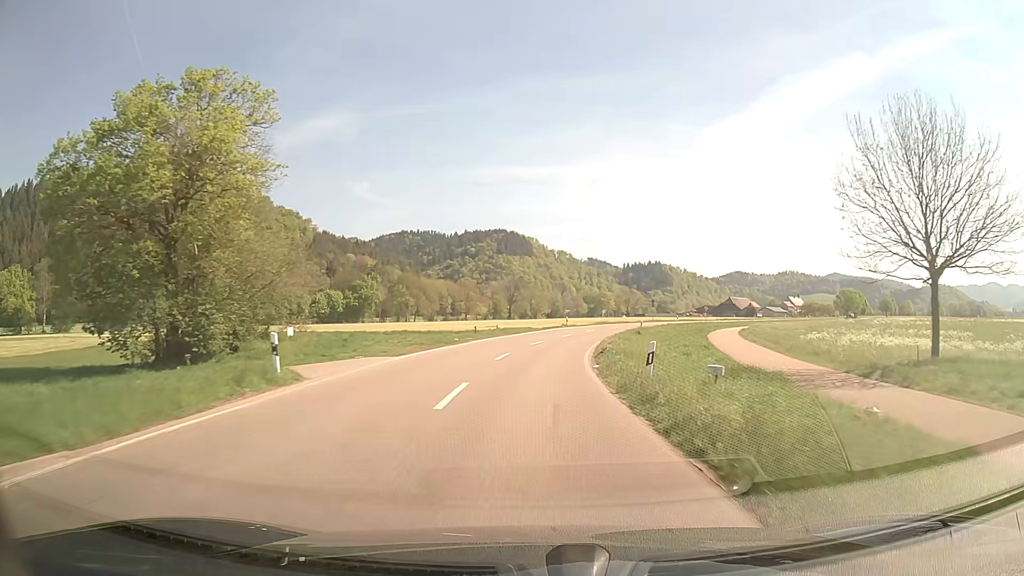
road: secondary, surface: asphalt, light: Day
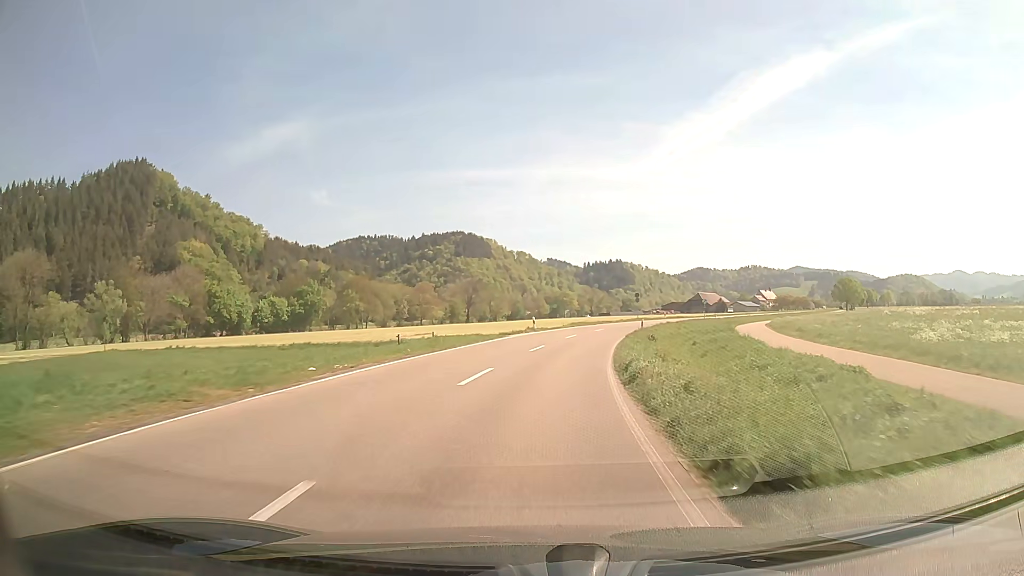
(+0.6, +20.6) m; +3°
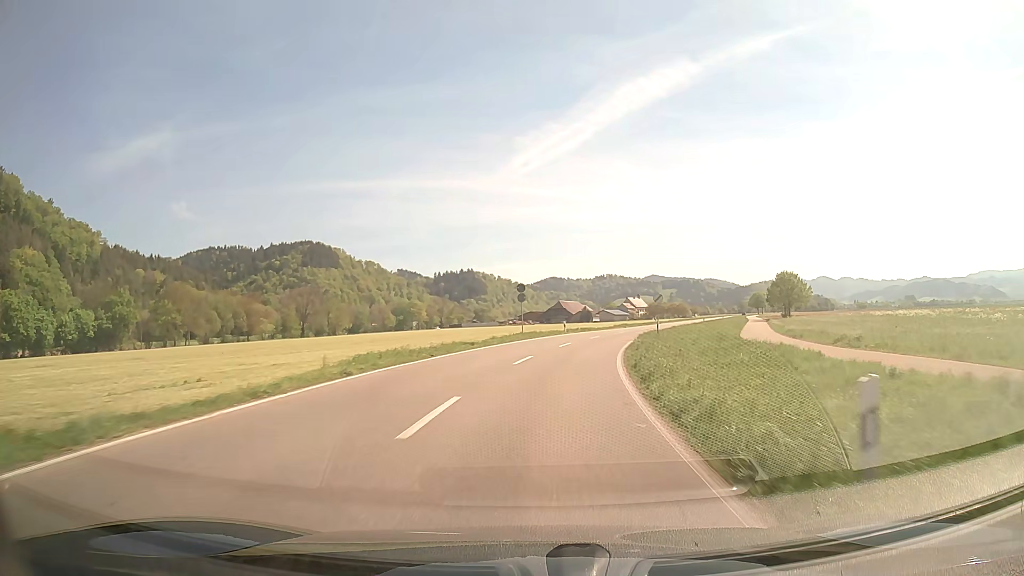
(+4.0, +41.3) m; +12°
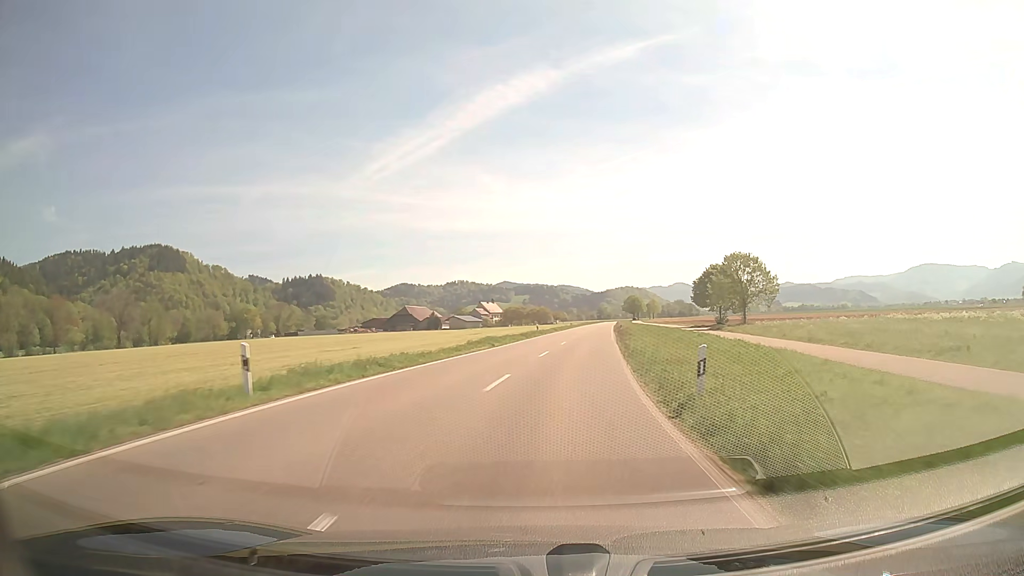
(+4.8, +42.4) m; +12°
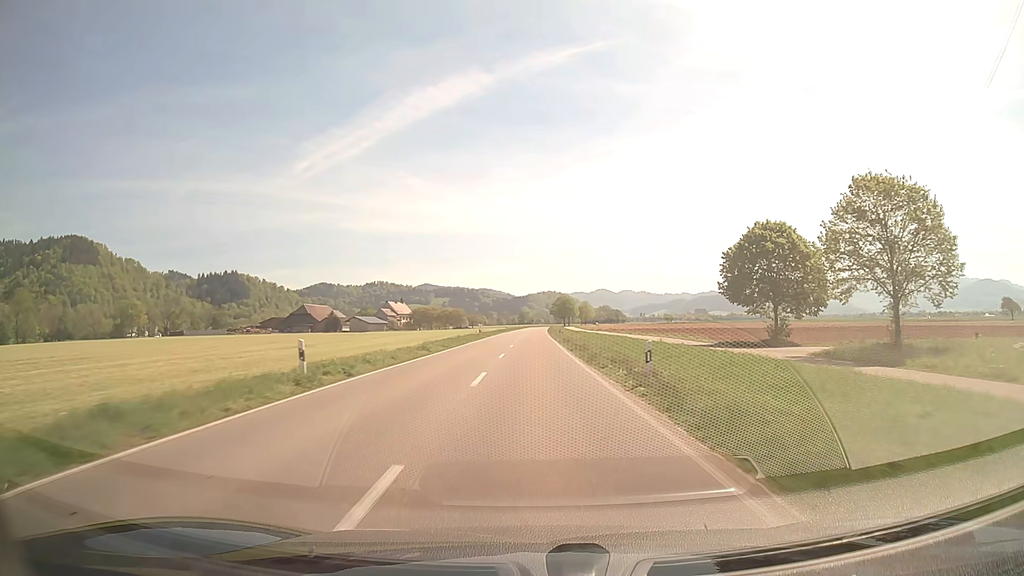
(+4.2, +46.4) m; +7°
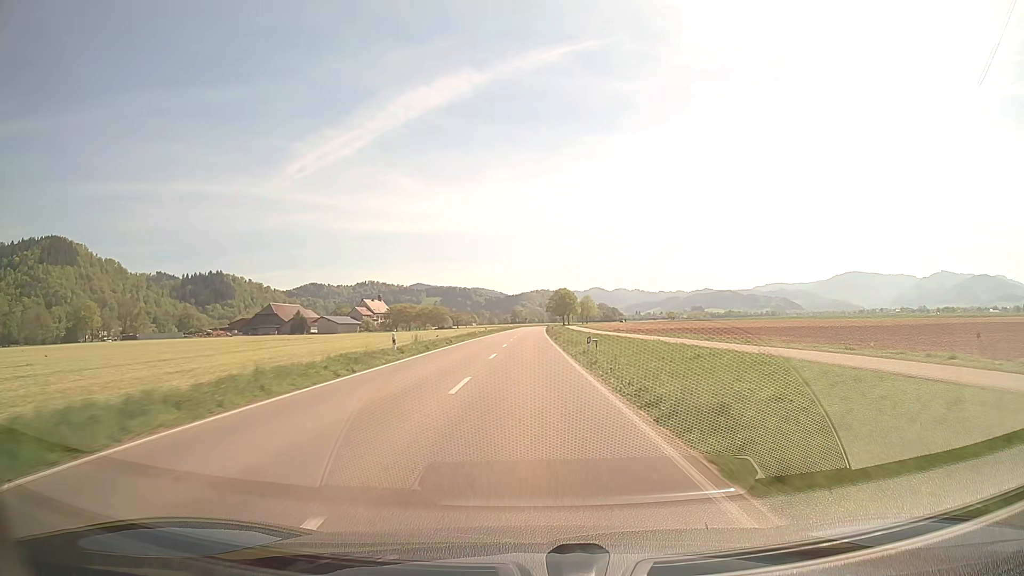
(+0.3, +38.1) m; +1°
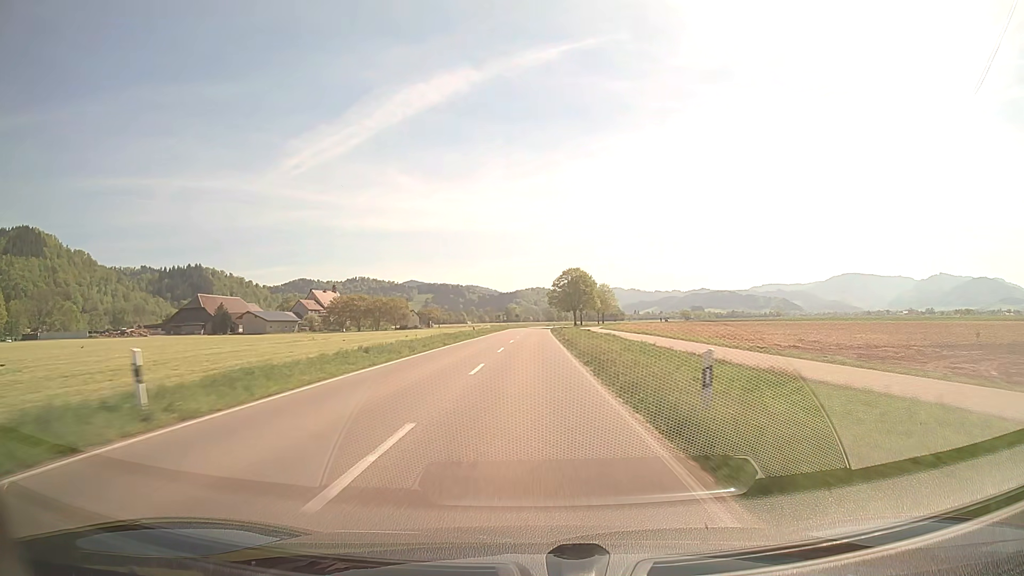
(-0.1, +68.3) m; 0°
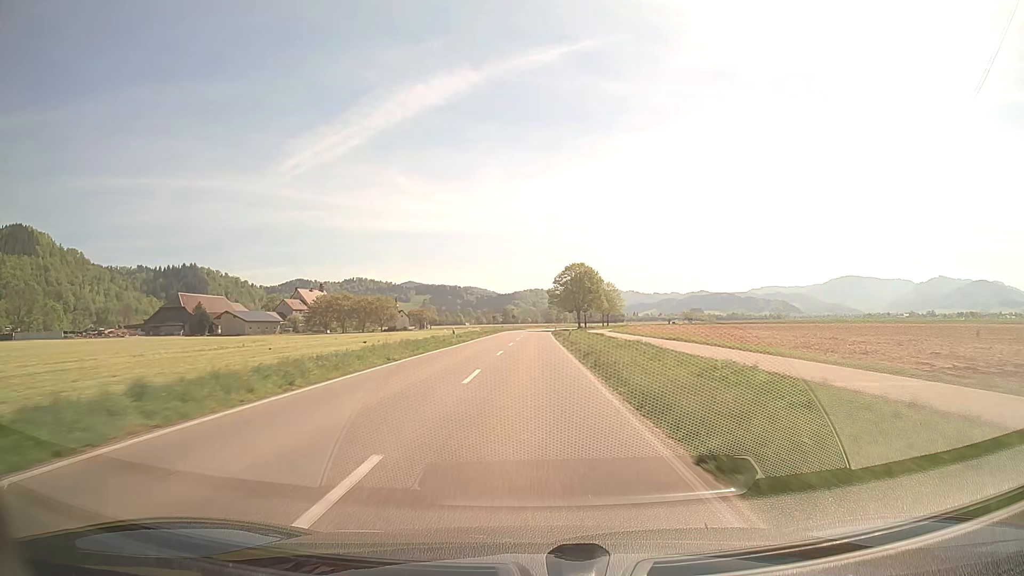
(0.0, +14.1) m; 0°
(0, +10) (0, +20) (0, +30) (0, +40) (0, +50) (0, +60) (0, +70) (+1, +80) (+1, +90) (+2, +100) m
